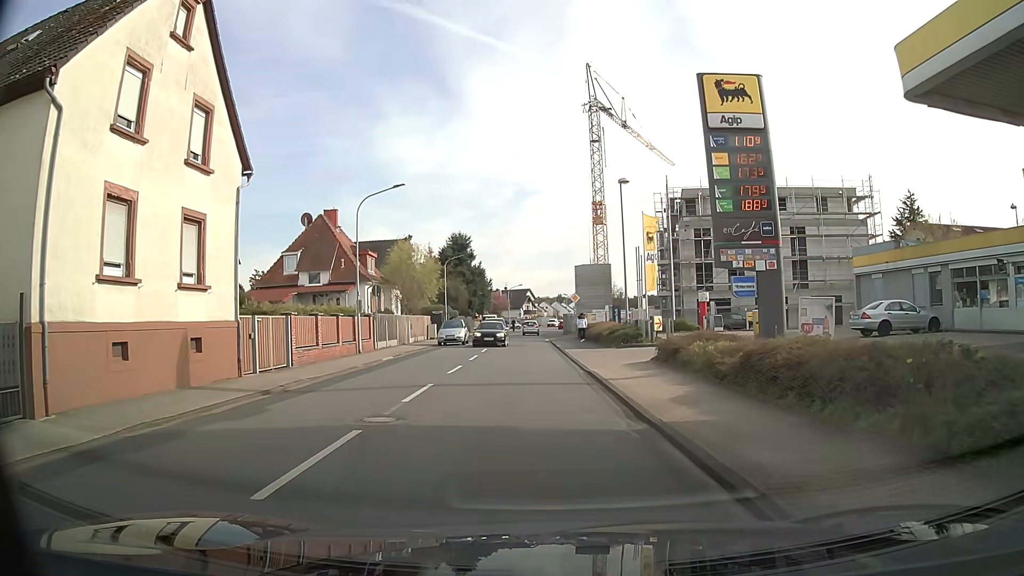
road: tertiary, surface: asphalt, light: Day
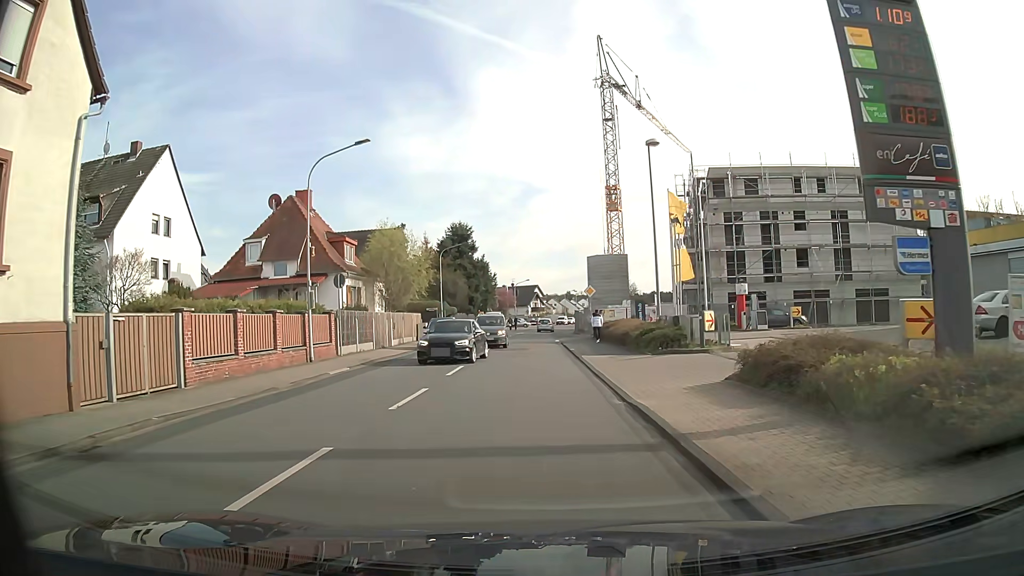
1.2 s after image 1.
(0.0, +7.8) m; -1°
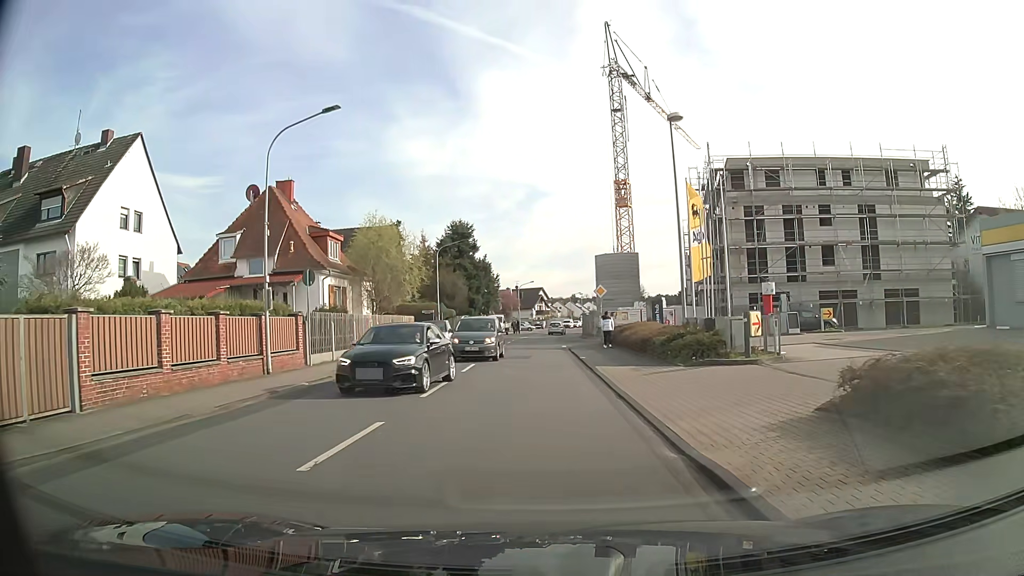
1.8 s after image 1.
(0.0, +4.3) m; +1°
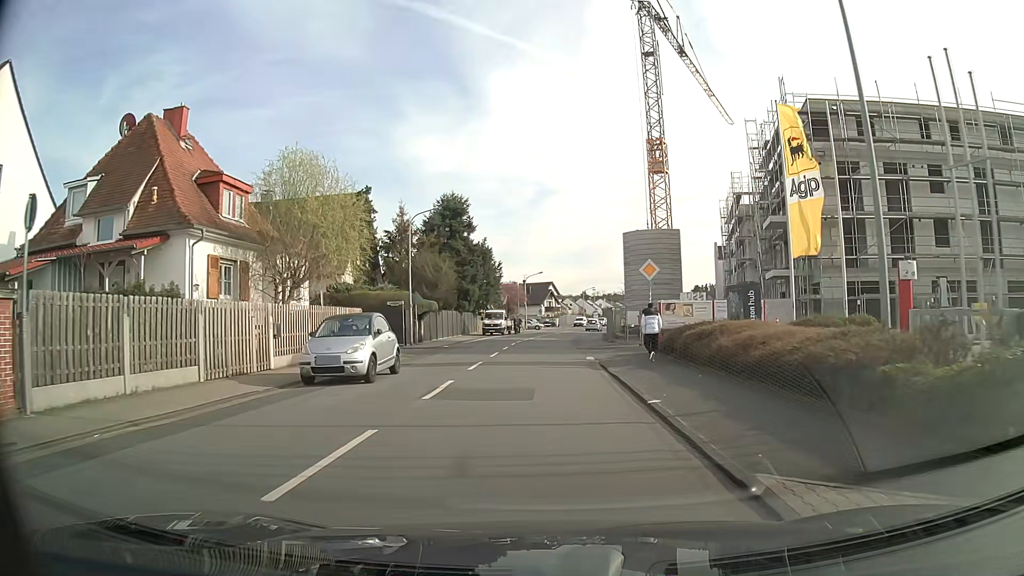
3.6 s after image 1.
(-0.2, +14.7) m; -1°
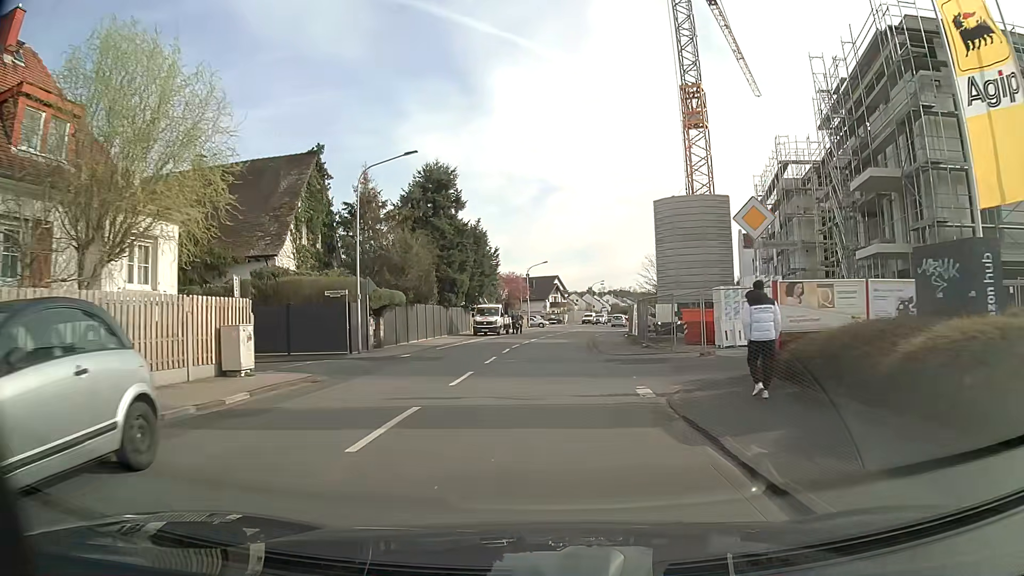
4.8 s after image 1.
(0.0, +11.8) m; 0°
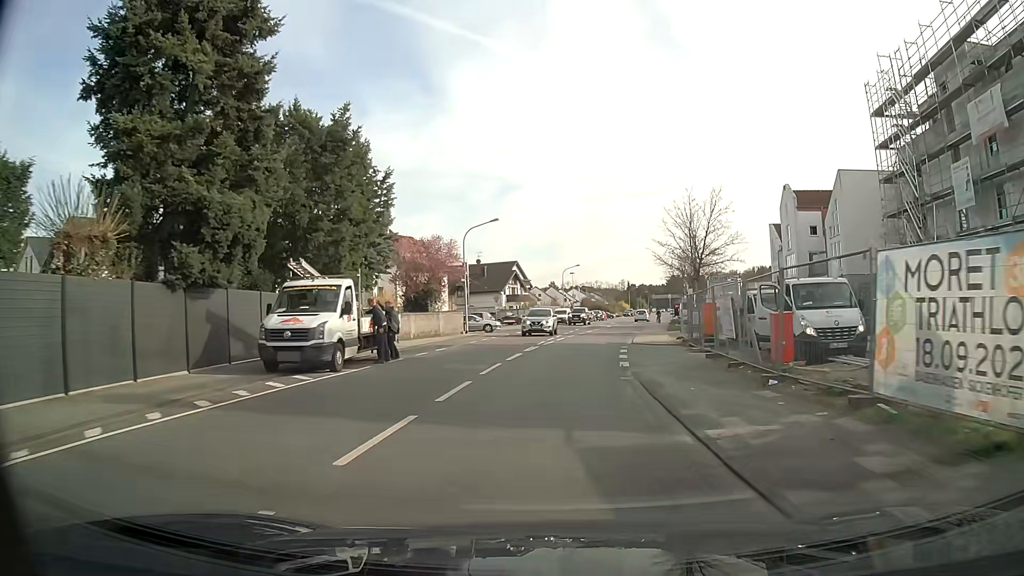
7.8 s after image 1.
(+0.7, +33.2) m; +3°
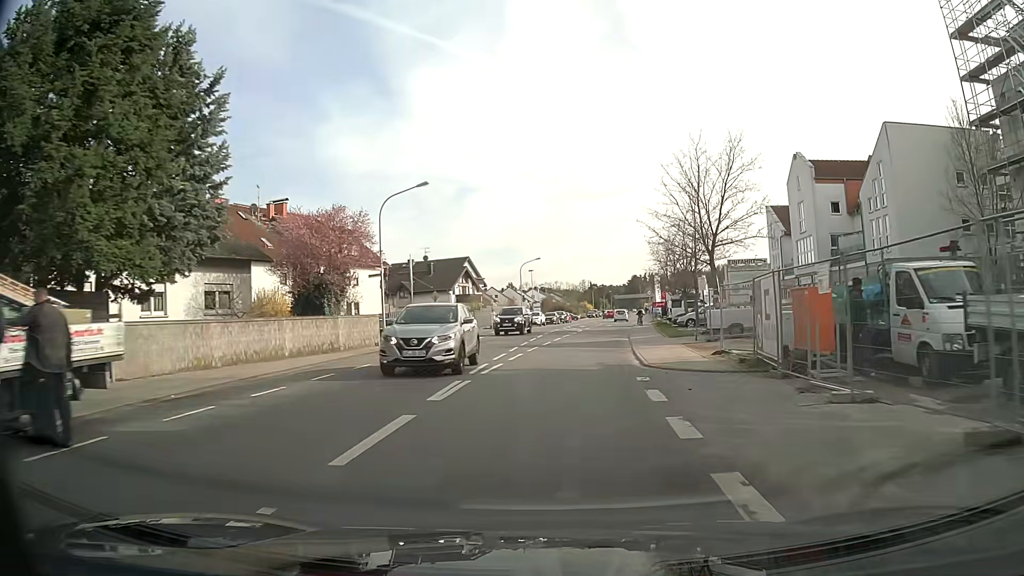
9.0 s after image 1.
(+0.4, +13.7) m; +4°
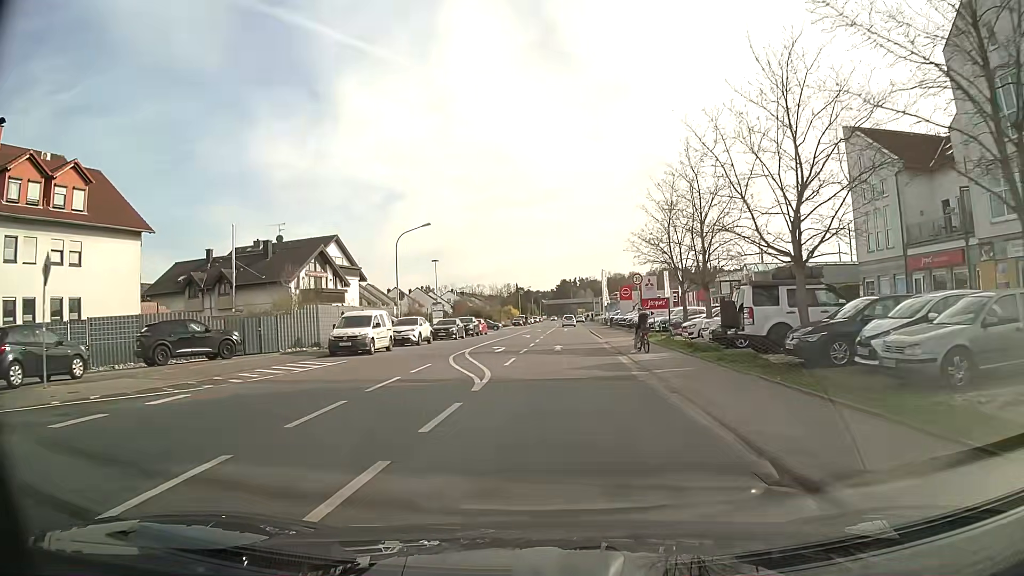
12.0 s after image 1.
(+2.2, +34.1) m; +6°
(0, +10) (0, +20) (+1, +30) (+1, +40) (+2, +50) (+2, +60) (+2, +70) (+3, +80) (+3, +90) (+3, +100) m
